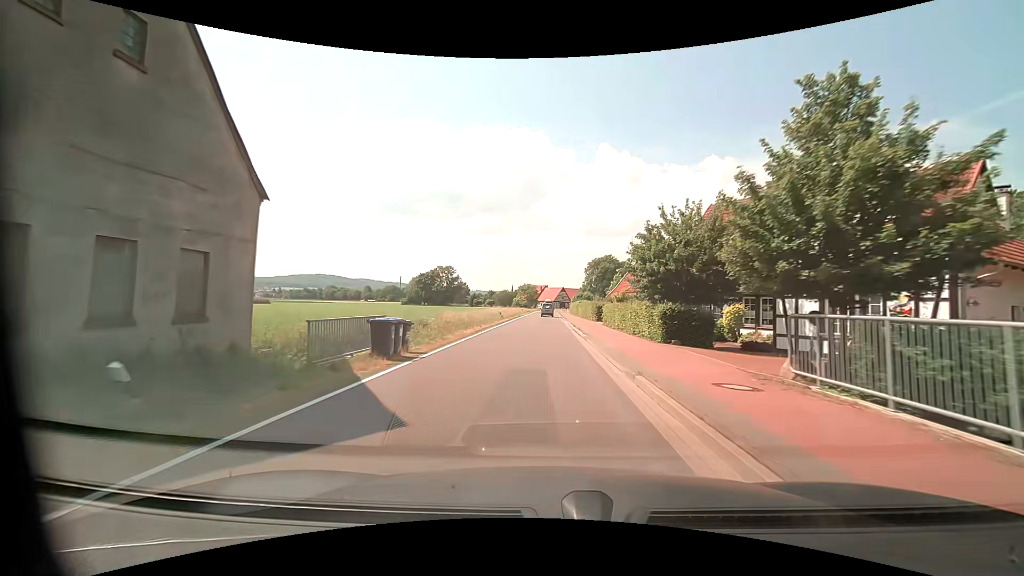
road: tertiary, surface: asphalt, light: Day
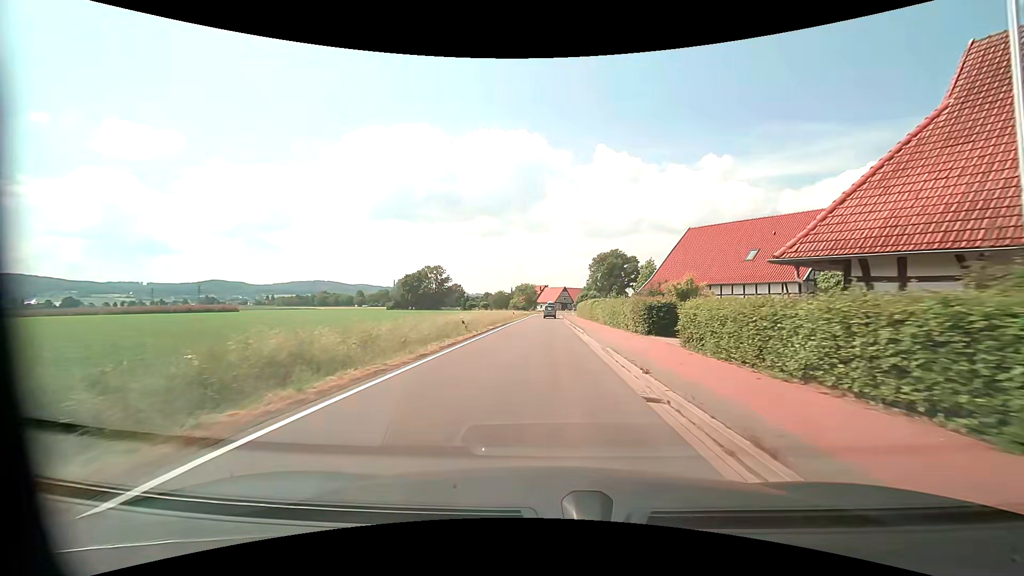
(0.0, +23.4) m; 0°
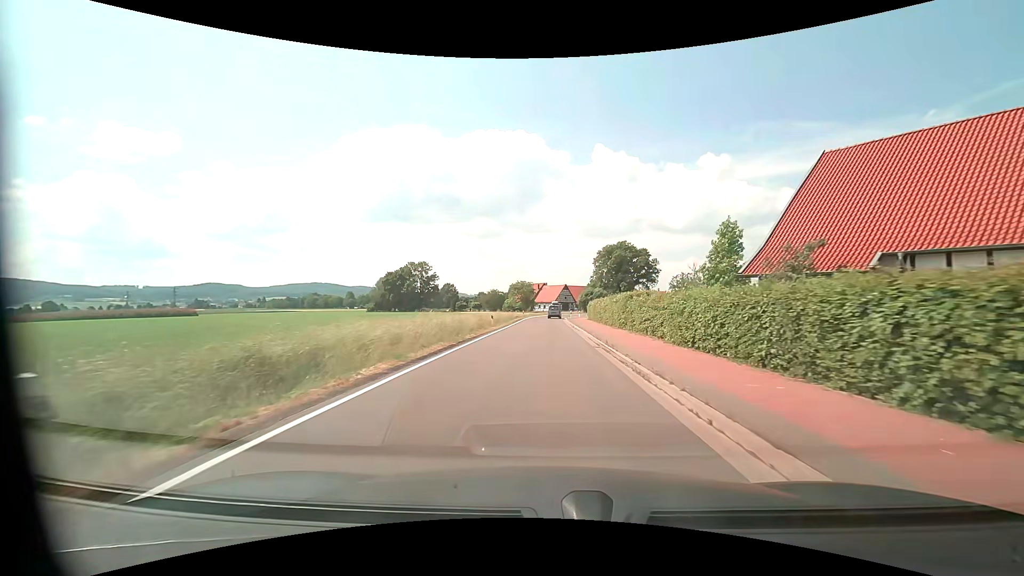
(-0.1, +23.4) m; 0°
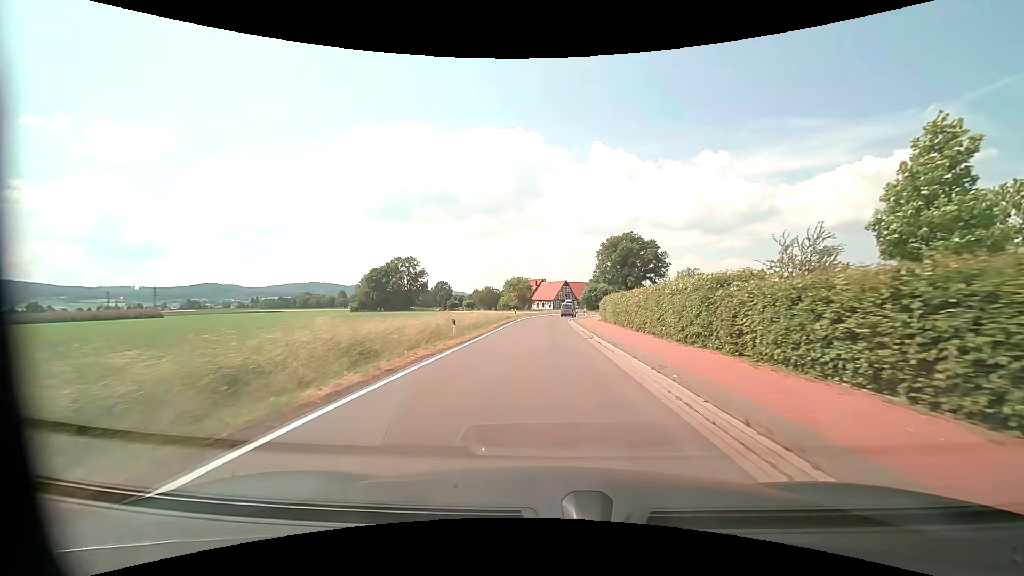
(0.0, +15.6) m; 0°
(0, +10) (0, +20) (0, +30) (0, +40) (+1, +50) (+2, +60) (+3, +70) (+5, +80) (+8, +89) (+11, +99) m
